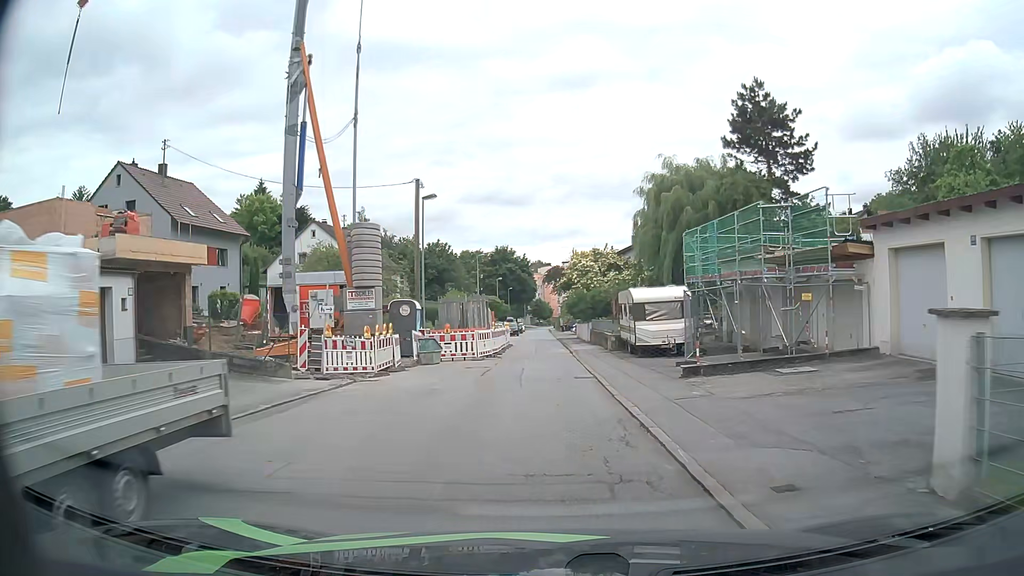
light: Day
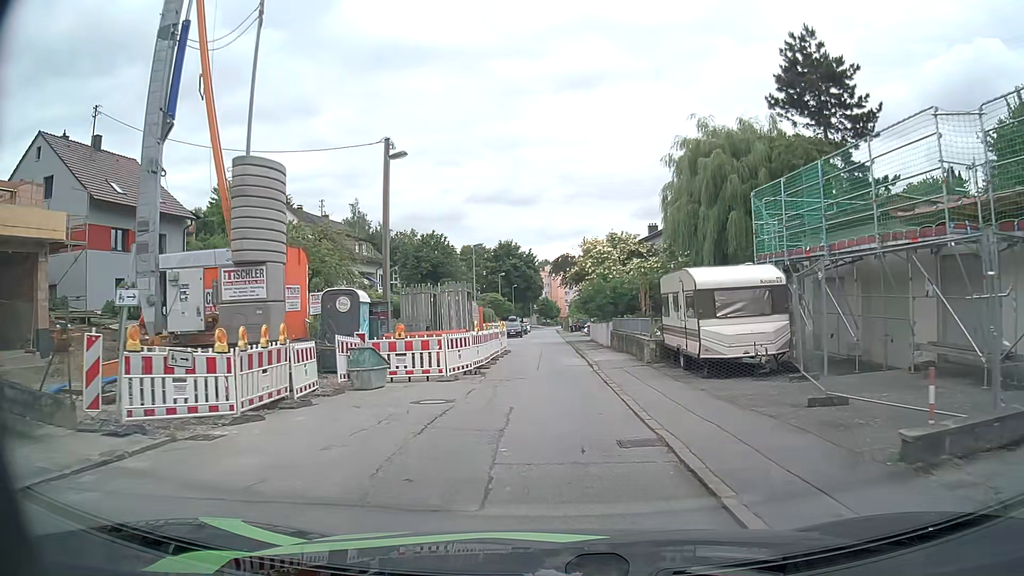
(0.0, +9.2) m; -1°
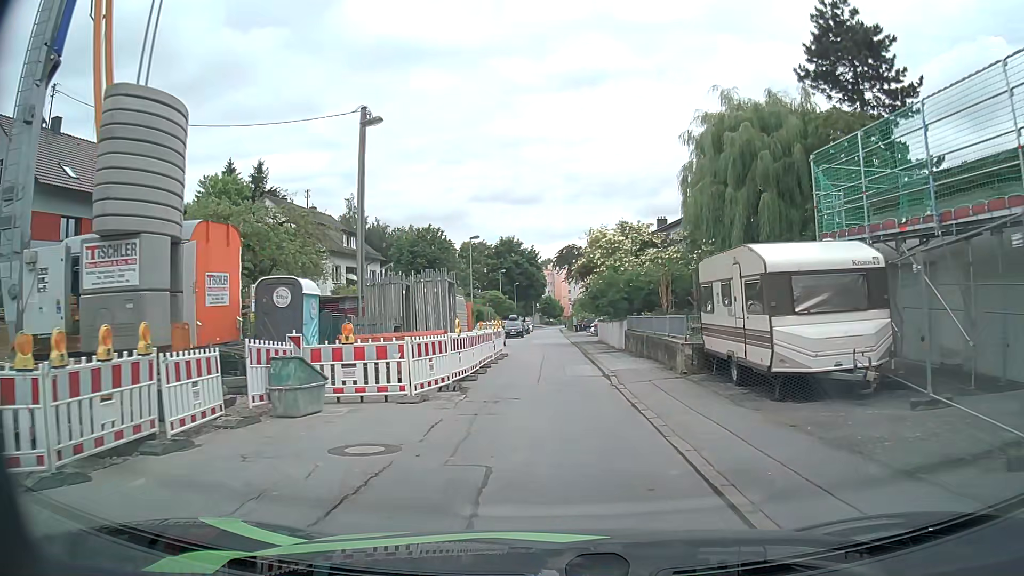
(0.0, +4.6) m; 0°
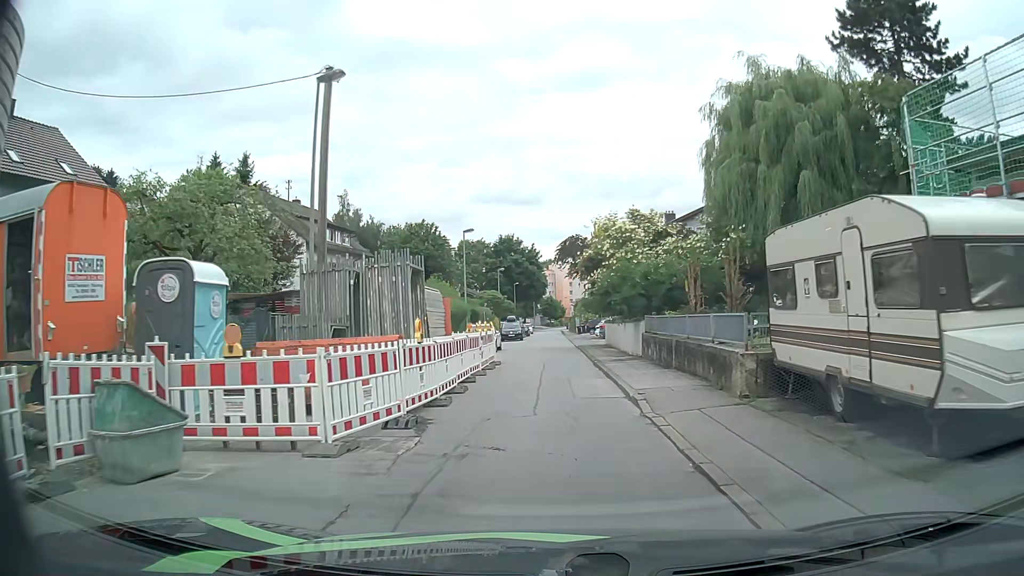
(0.0, +4.6) m; +1°
